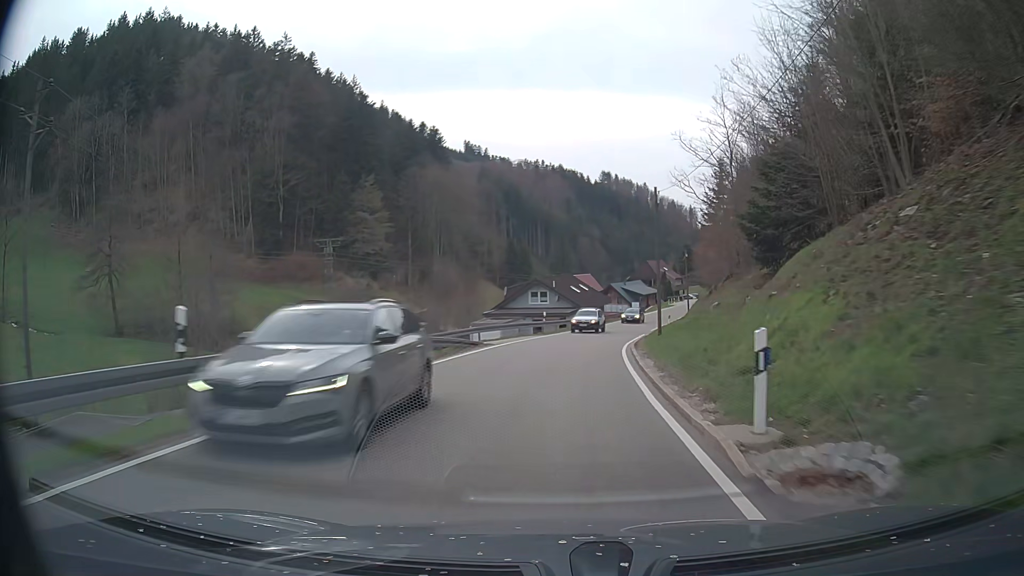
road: tertiary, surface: asphalt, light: Day
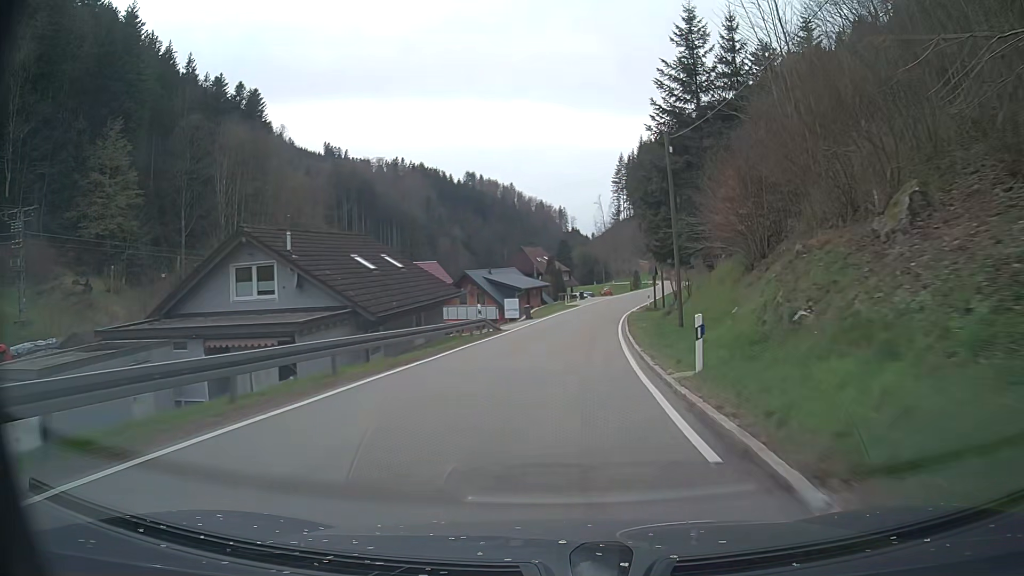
(+4.4, +44.6) m; +11°
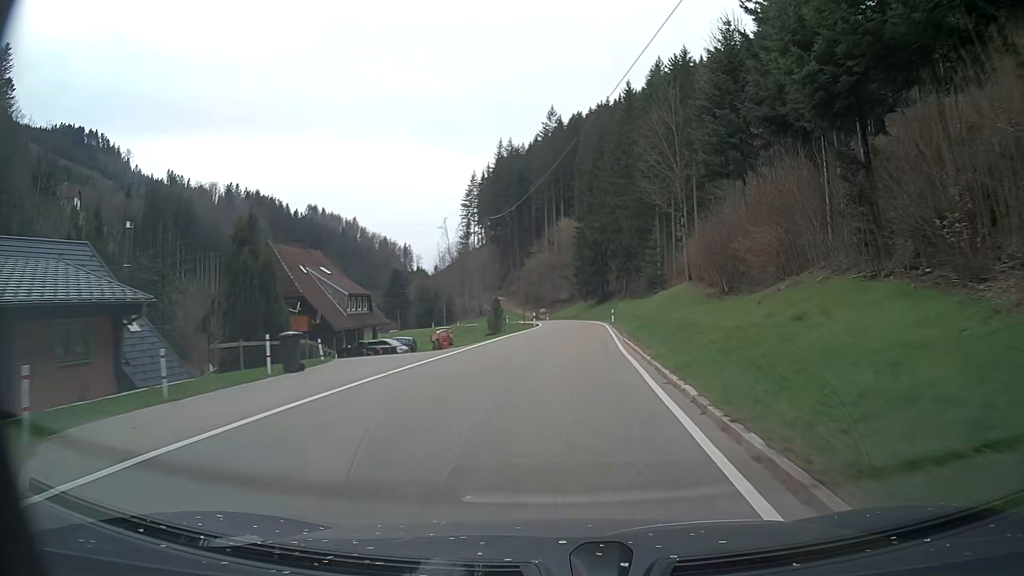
(+5.5, +56.0) m; +13°
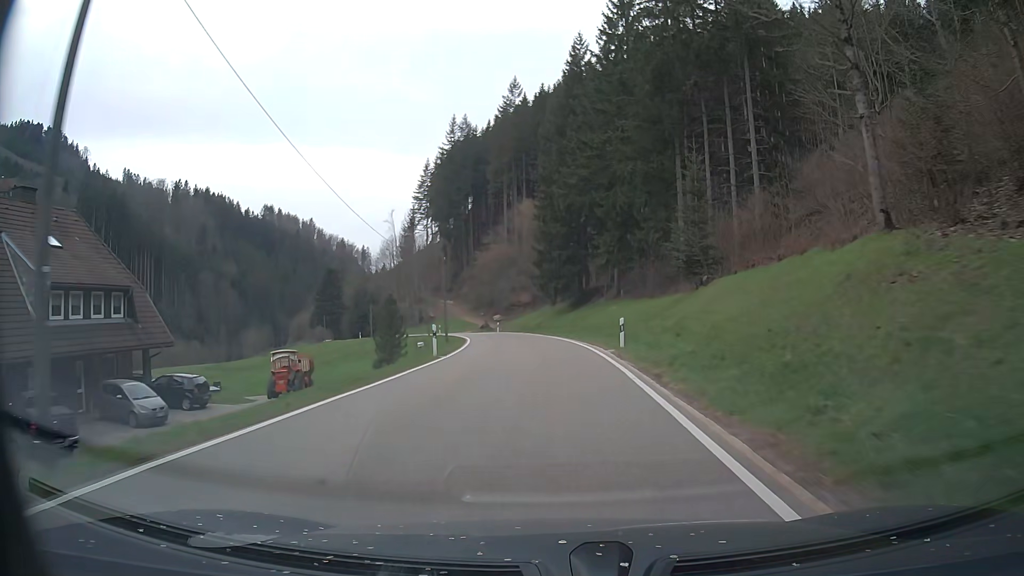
(+1.3, +32.1) m; +3°
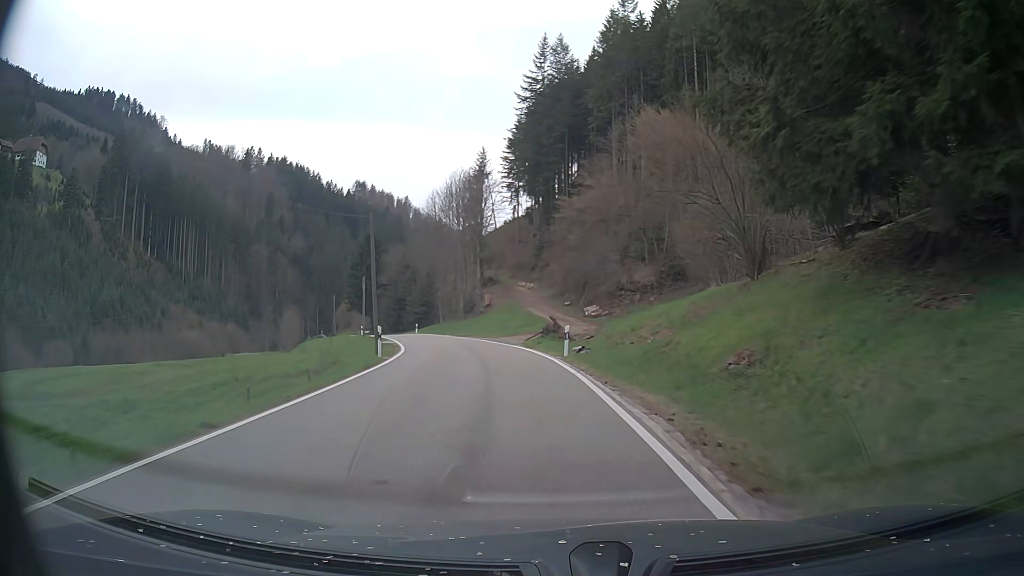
(-2.1, +49.7) m; -9°
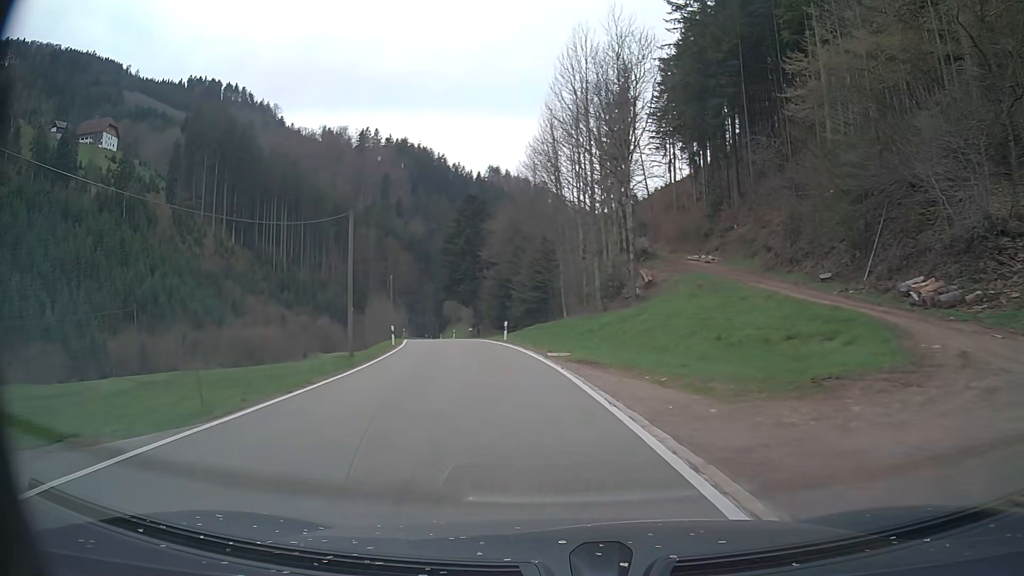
(-4.2, +36.9) m; -12°
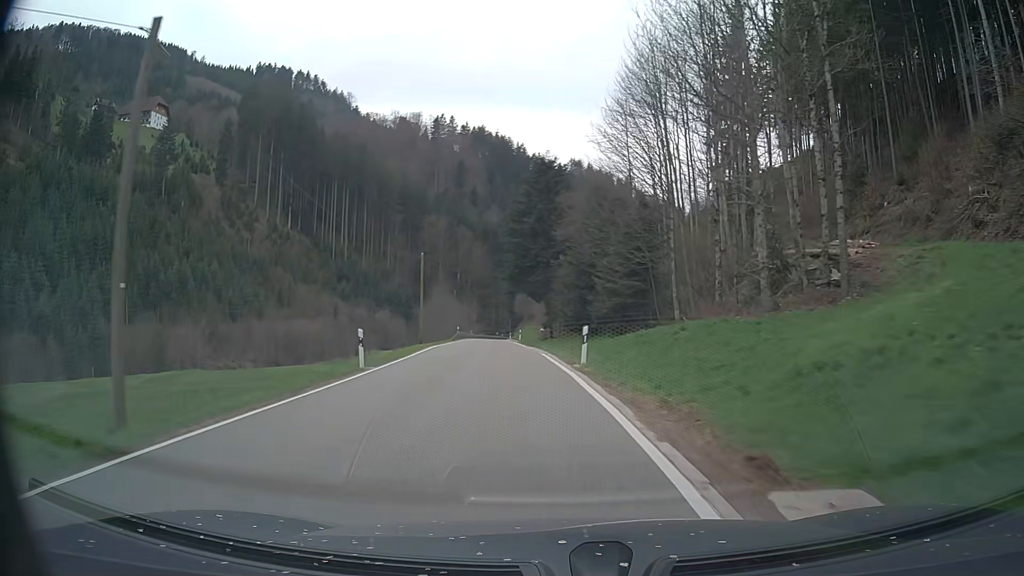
(-1.0, +18.0) m; -7°
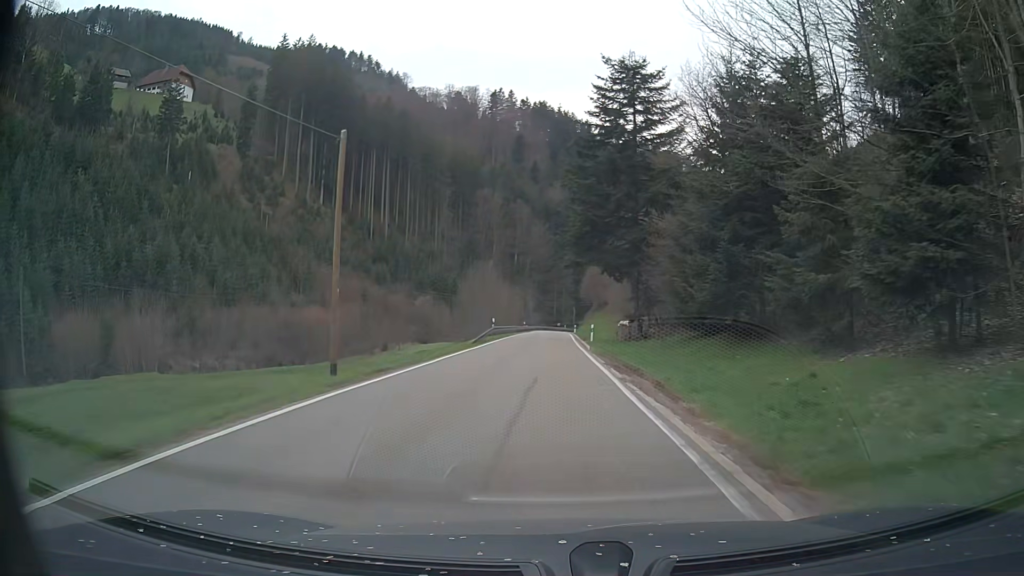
(-1.6, +26.6) m; -5°
(0, +10) (0, +20) (0, +30) (0, +40) (0, +50) (0, +60) (0, +70) (0, +80) (+1, +90) (+1, +100) m
